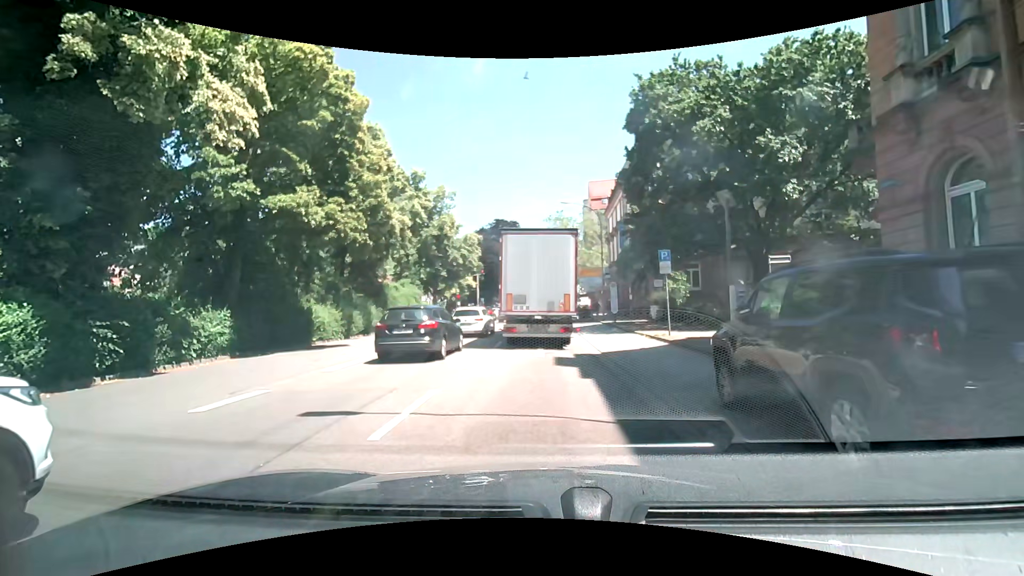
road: primary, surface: asphalt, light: Day
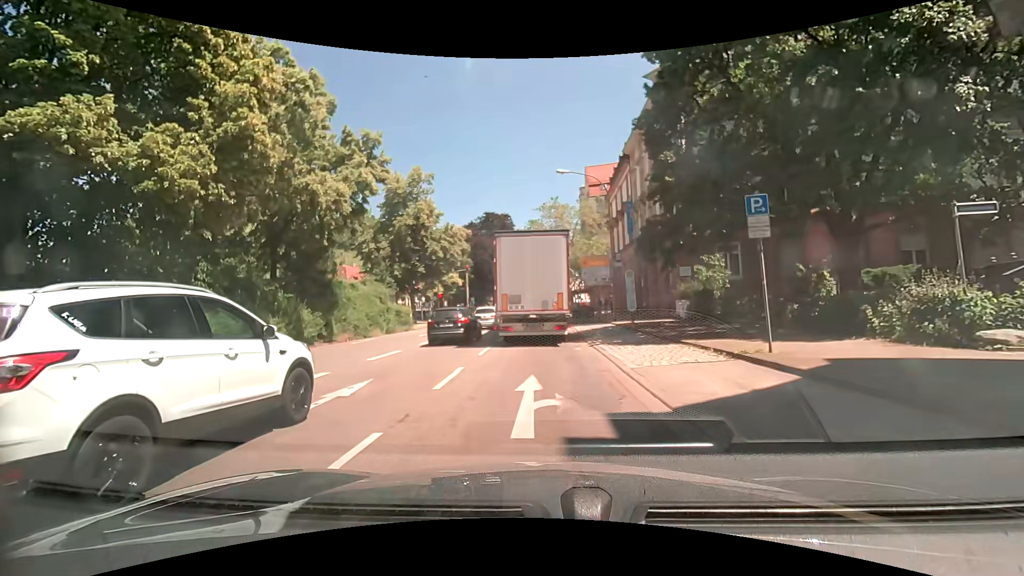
(+0.2, +8.9) m; +2°
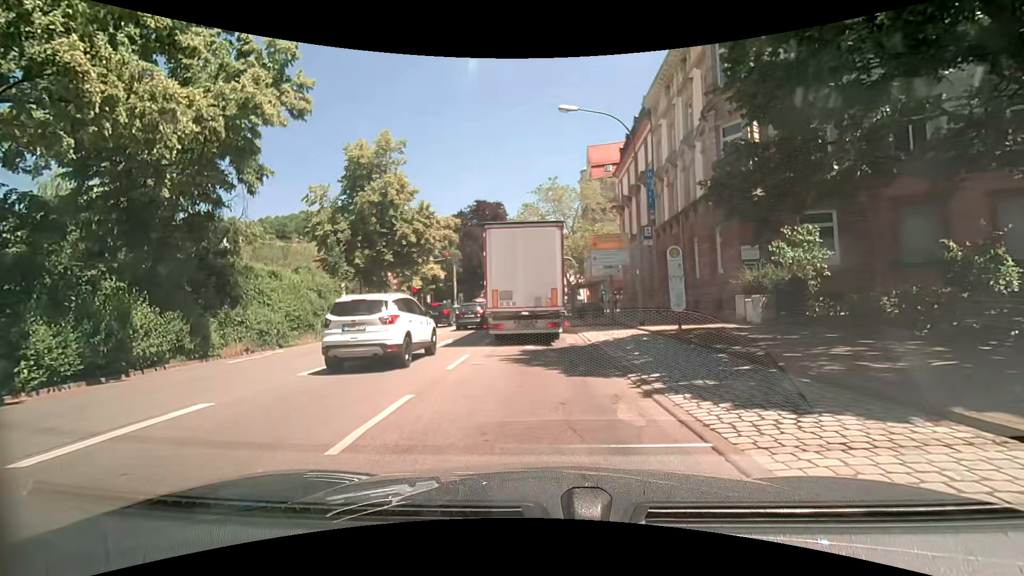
(-0.1, +9.8) m; -1°
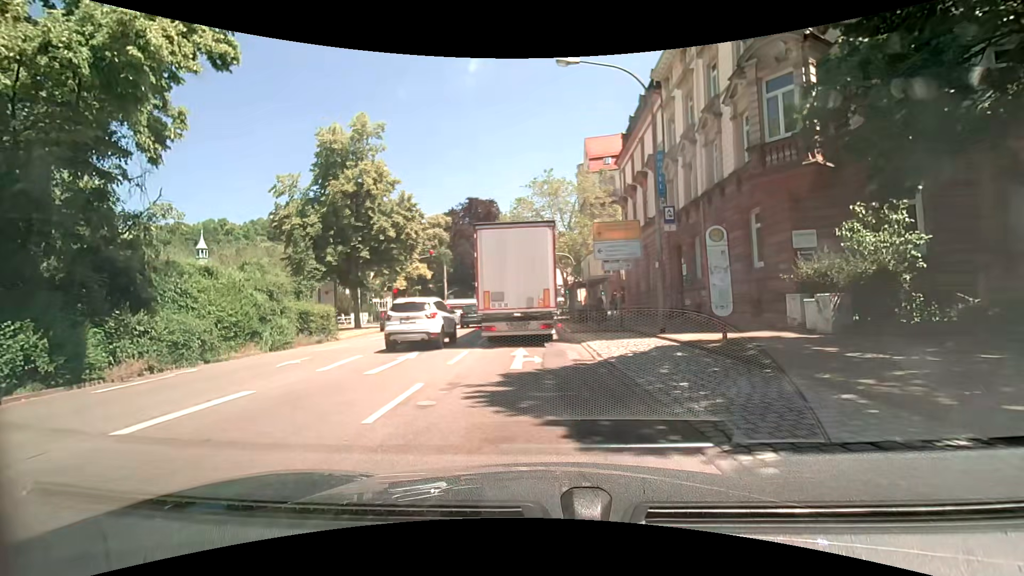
(+0.1, +4.6) m; +1°
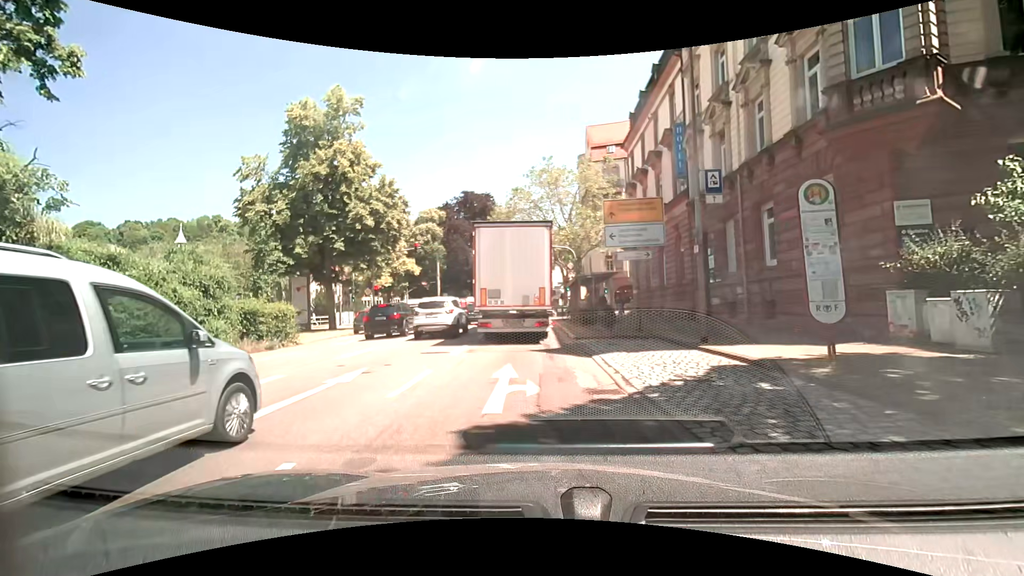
(-0.1, +4.6) m; 0°
